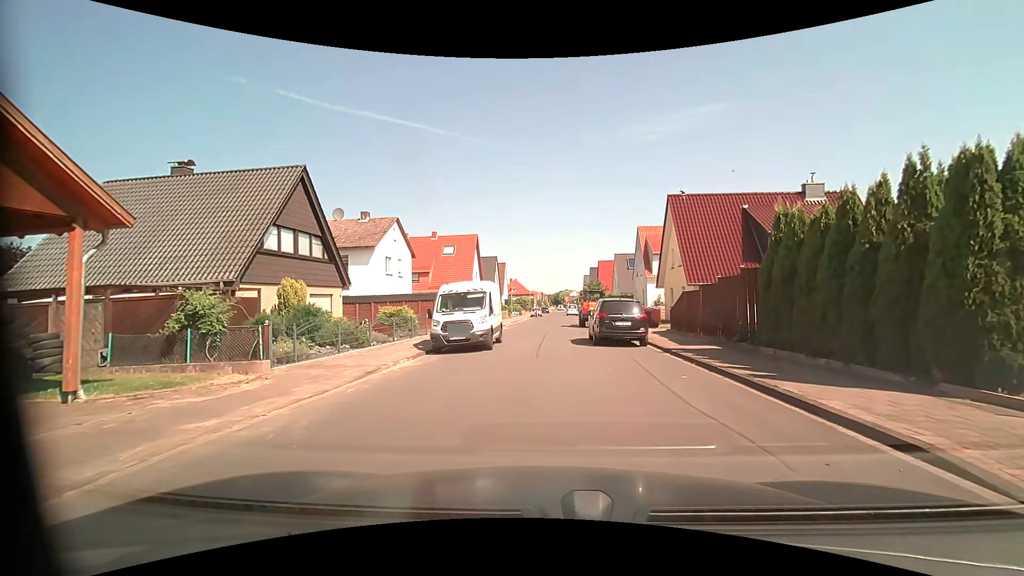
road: residential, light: Day
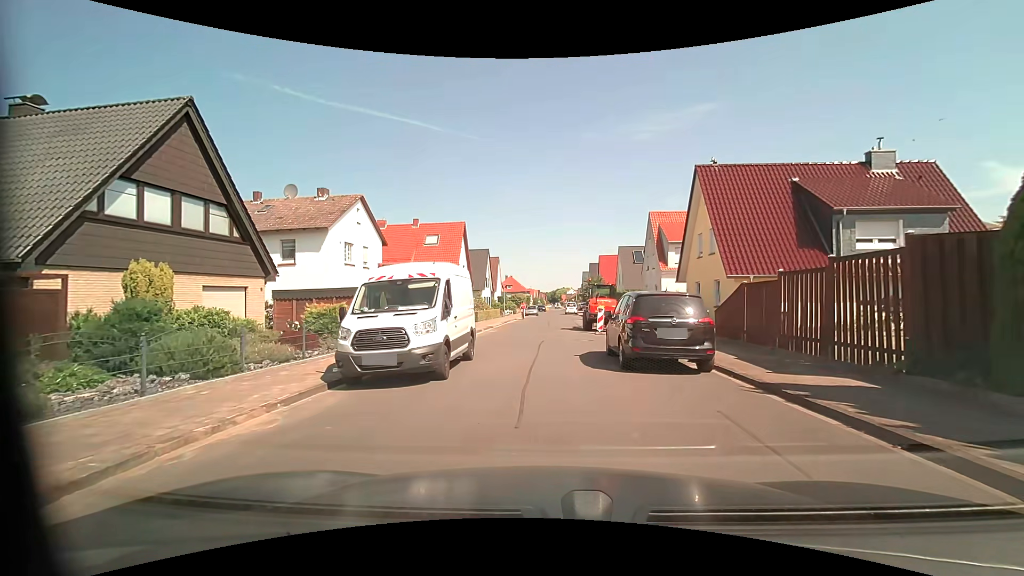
(0.0, +7.1) m; -1°
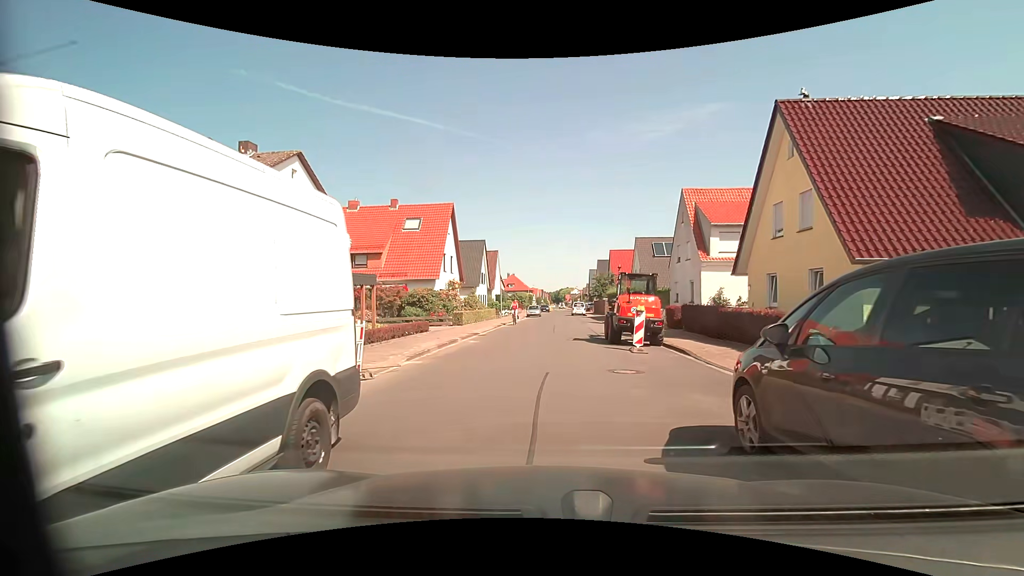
(0.0, +8.9) m; 0°
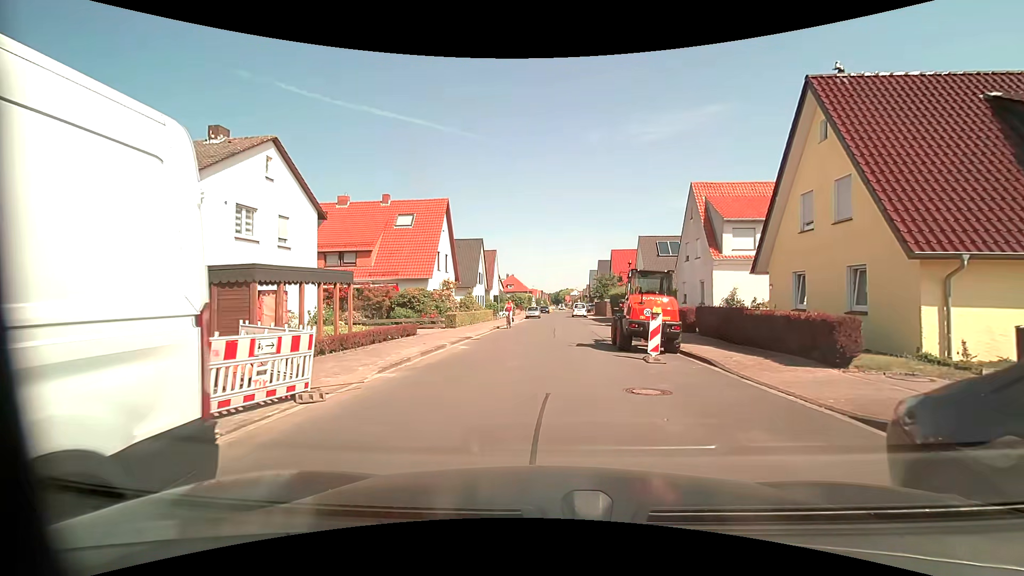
(0.0, +2.2) m; +1°
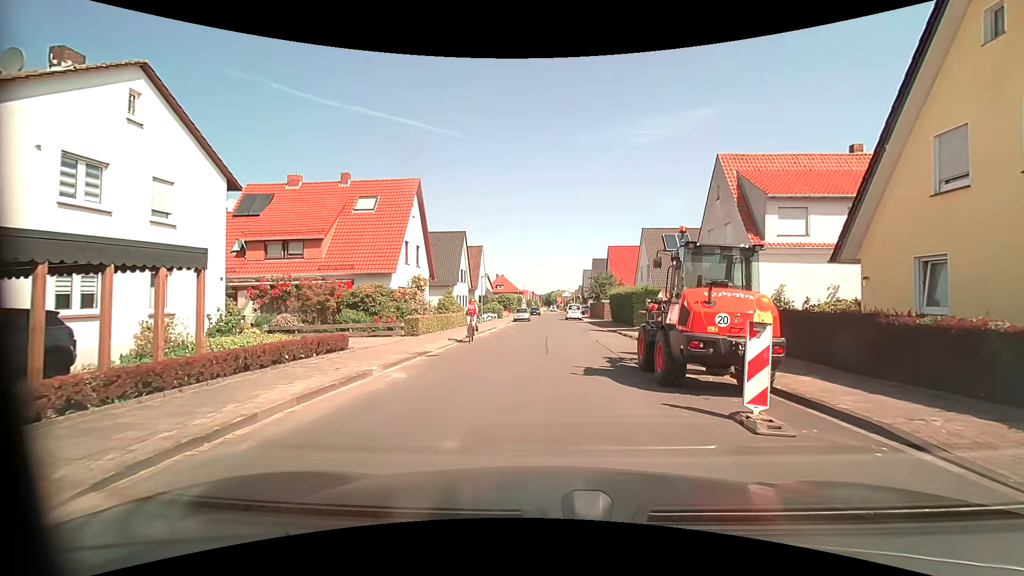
(0.0, +6.7) m; 0°
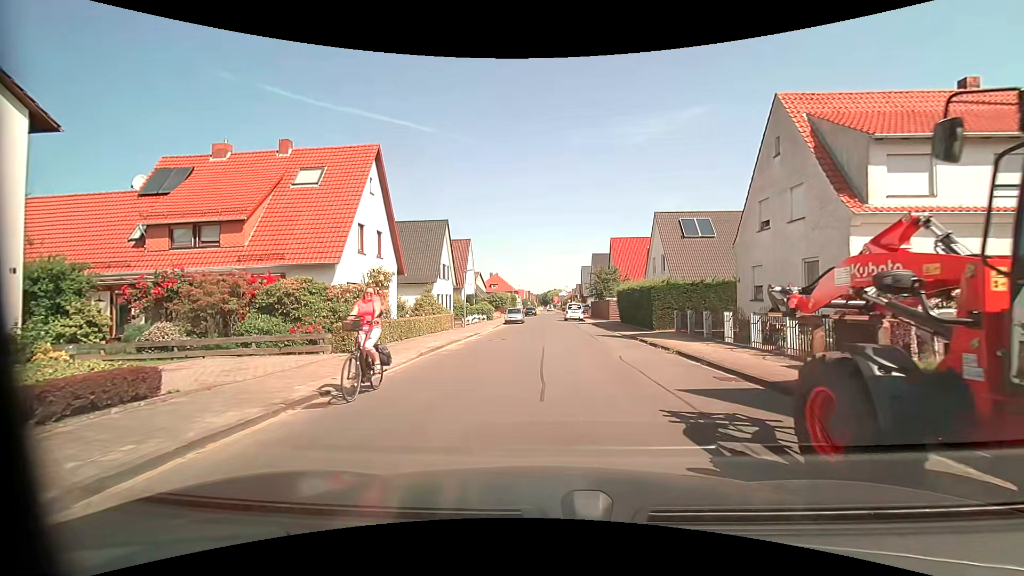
(+0.1, +7.3) m; +1°
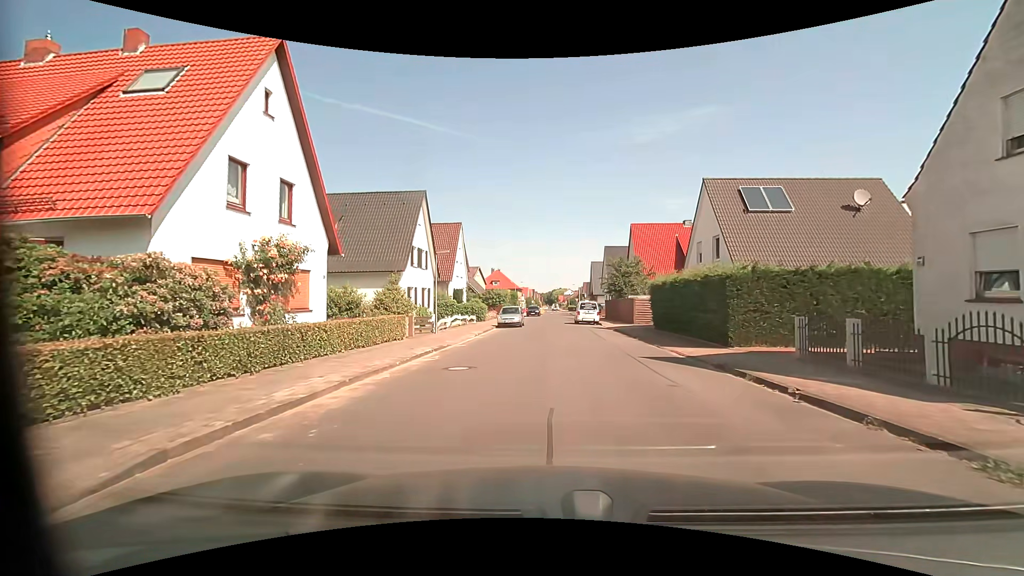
(0.0, +10.7) m; -1°
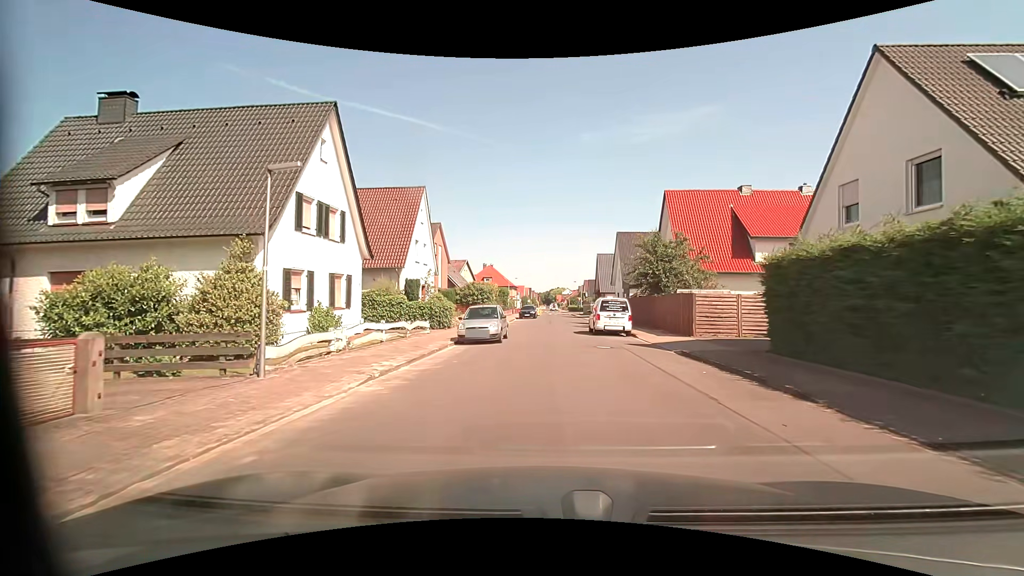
(0.0, +15.1) m; 0°
